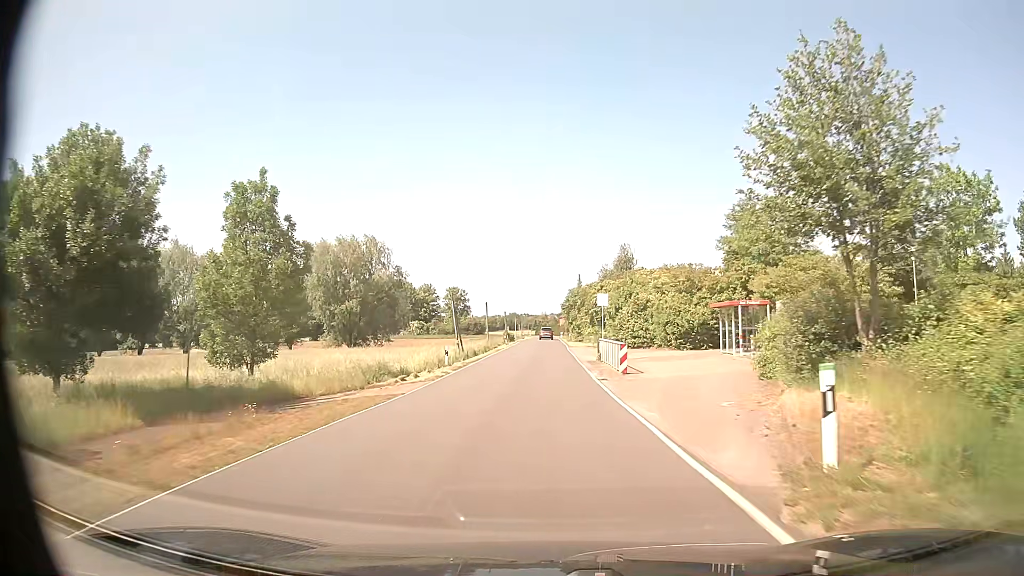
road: secondary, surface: asphalt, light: Day
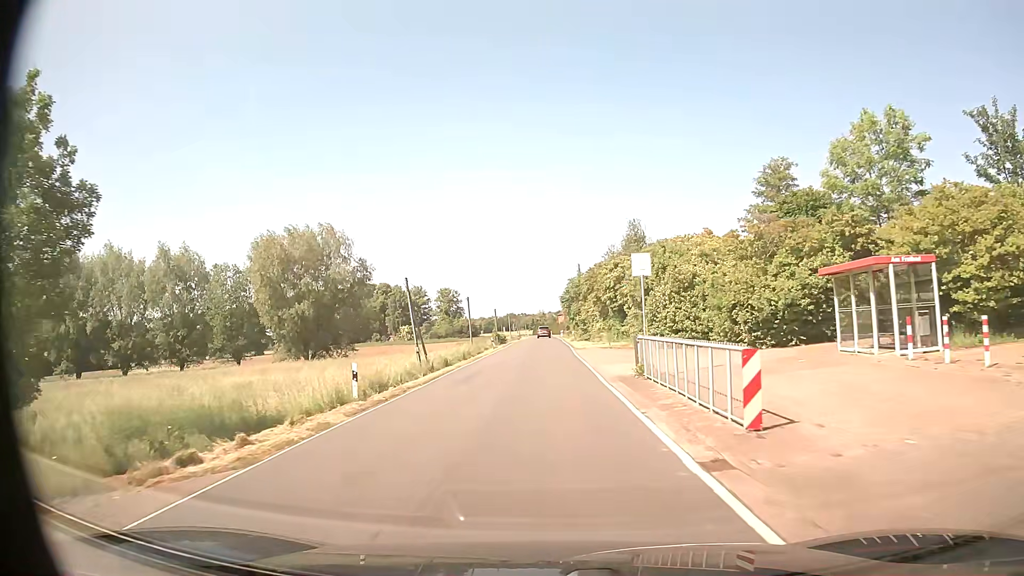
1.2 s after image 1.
(+0.1, +15.3) m; 0°
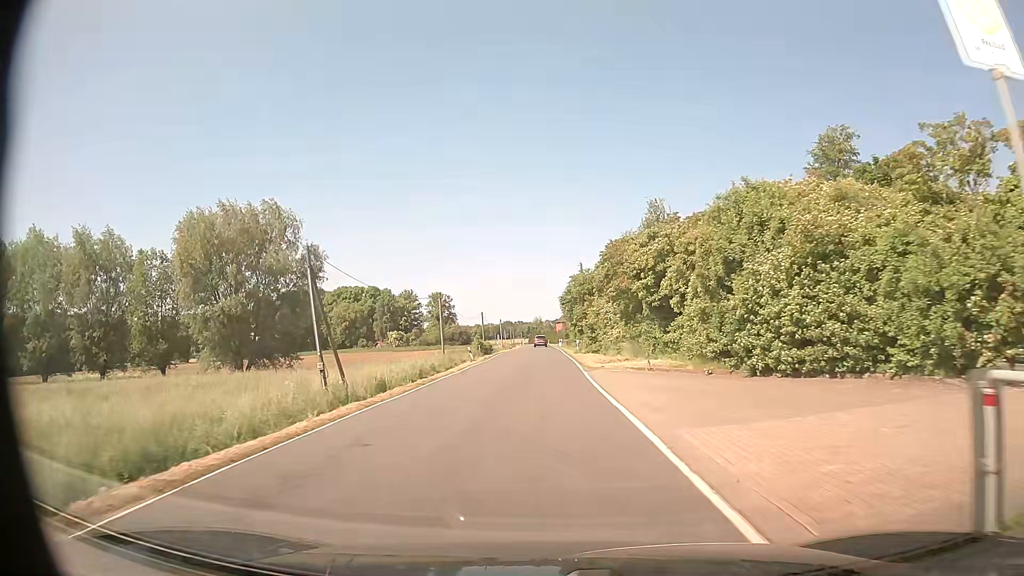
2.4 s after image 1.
(+0.1, +15.3) m; 0°
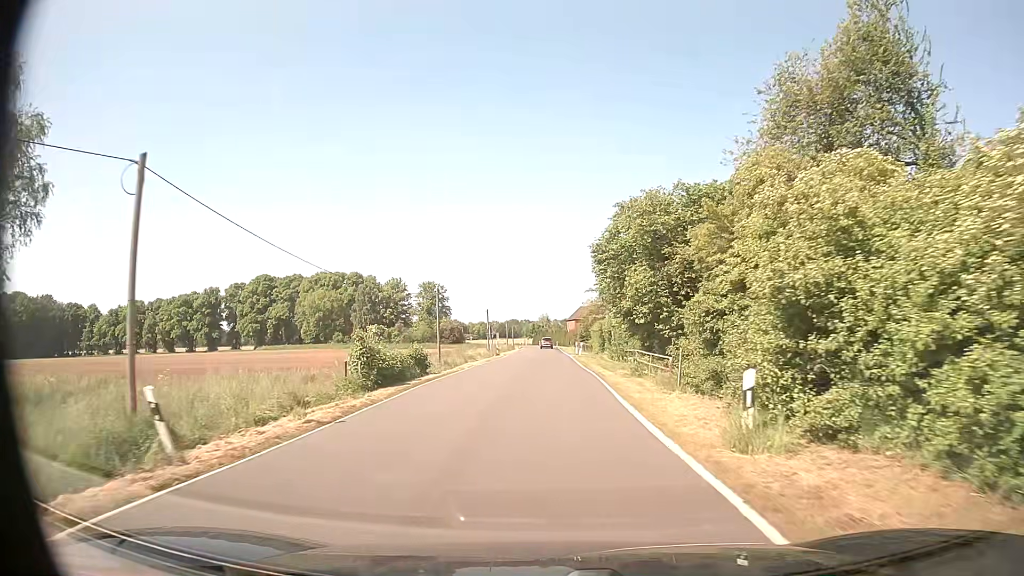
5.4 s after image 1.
(-0.3, +37.9) m; 0°
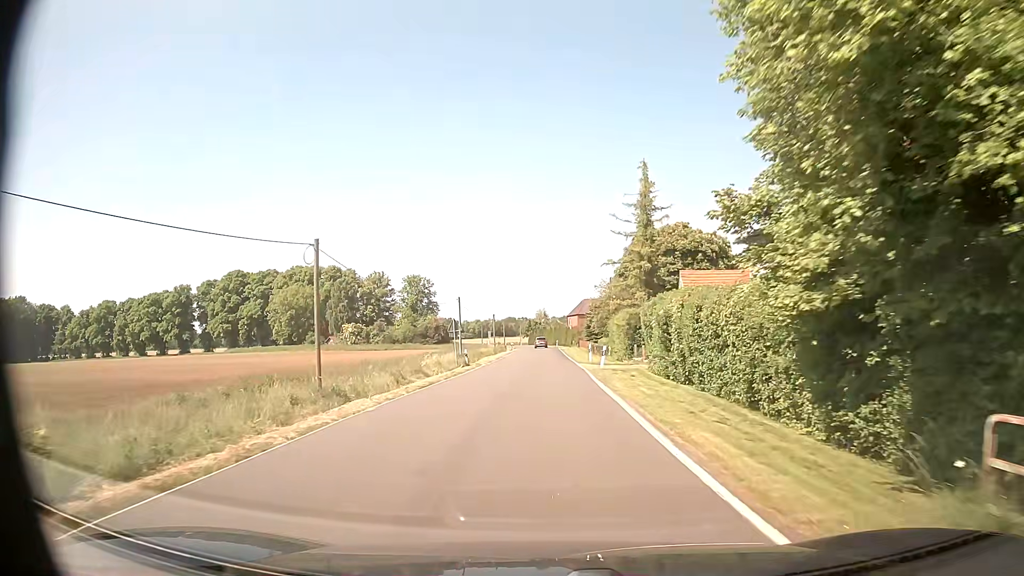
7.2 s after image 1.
(0.0, +22.8) m; 0°
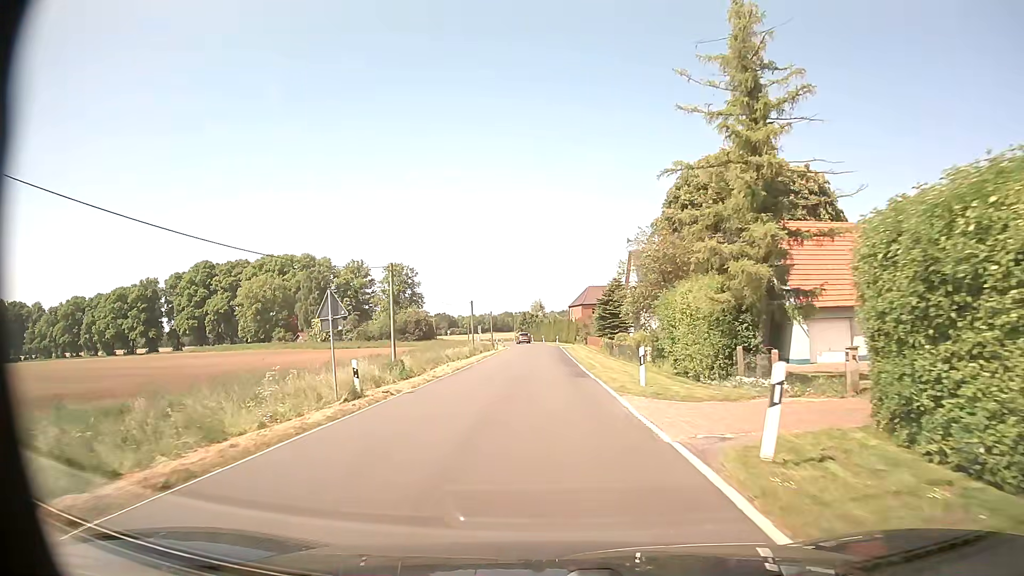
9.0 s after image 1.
(+0.2, +22.9) m; +1°
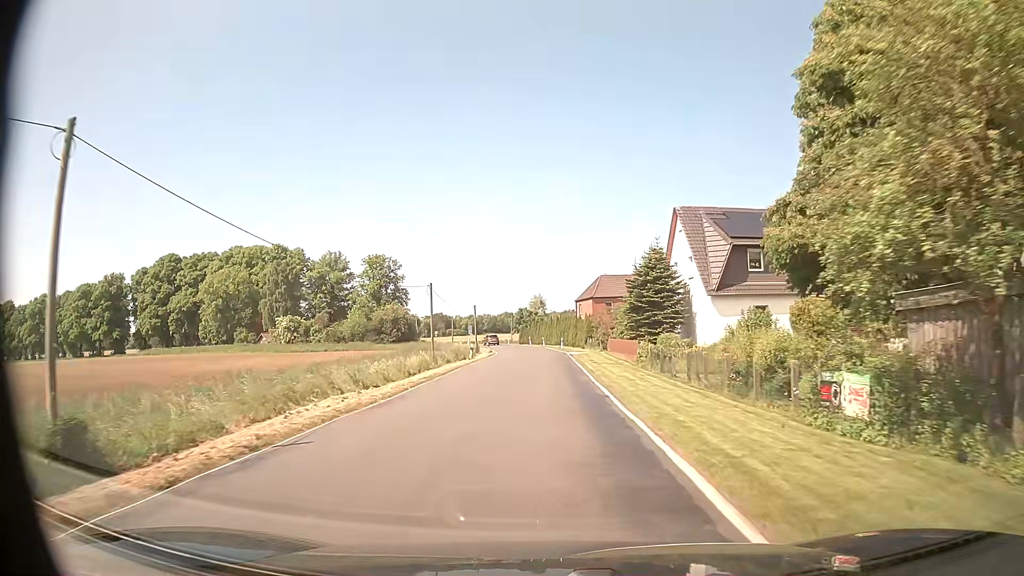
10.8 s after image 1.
(-0.1, +23.0) m; -1°
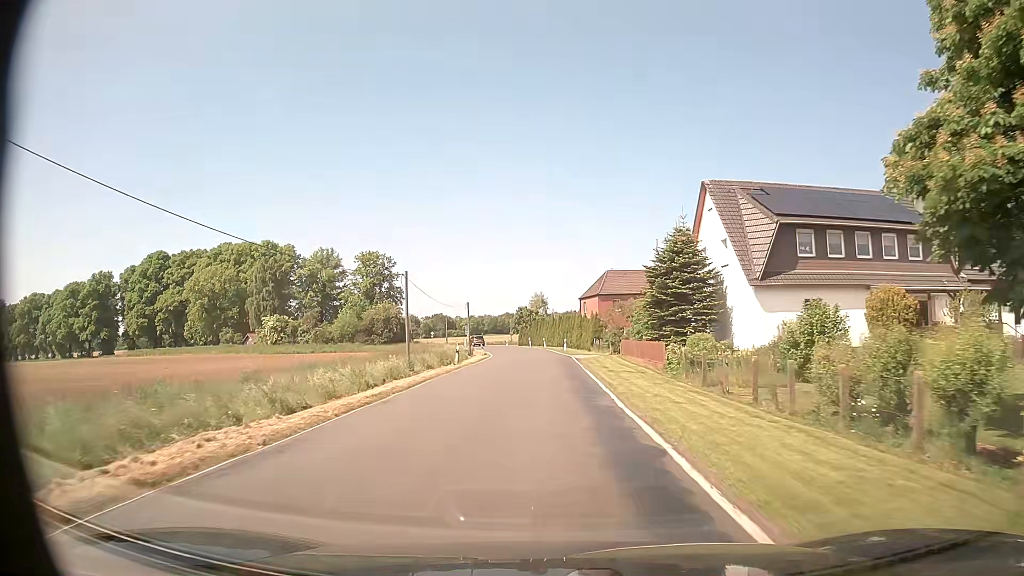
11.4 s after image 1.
(0.0, +7.7) m; 0°
(0, +10) (0, +20) (0, +30) (0, +40) (0, +50) (-1, +60) (-2, +70) (-3, +80) (-6, +90) (-9, +99) m
